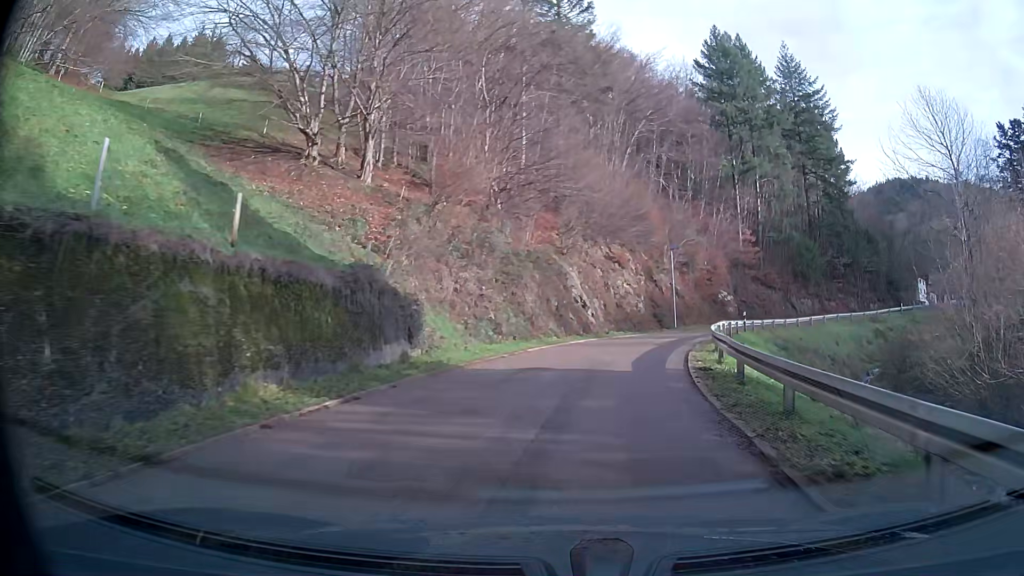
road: tertiary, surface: asphalt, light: Day
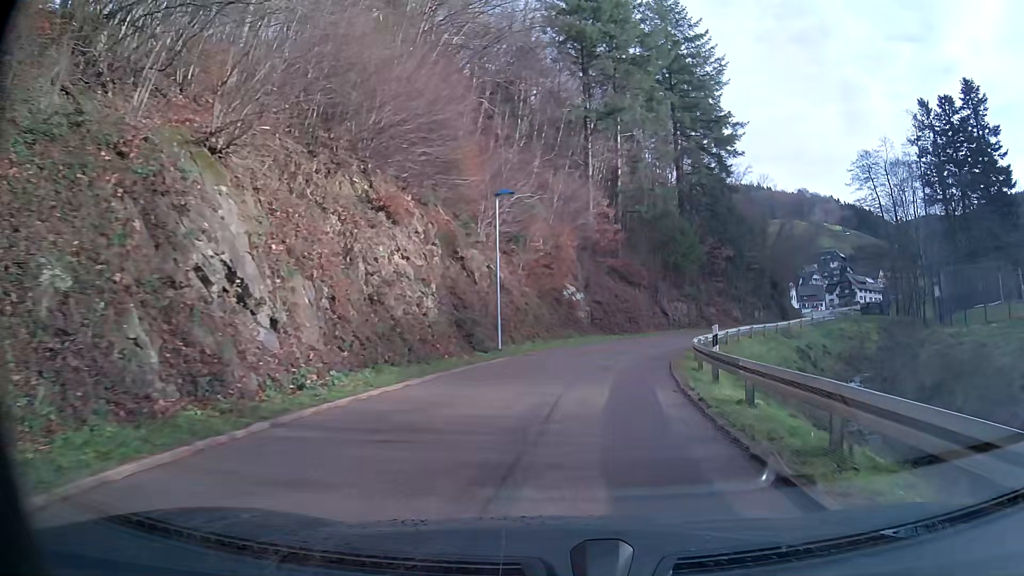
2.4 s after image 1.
(+3.6, +26.4) m; +16°
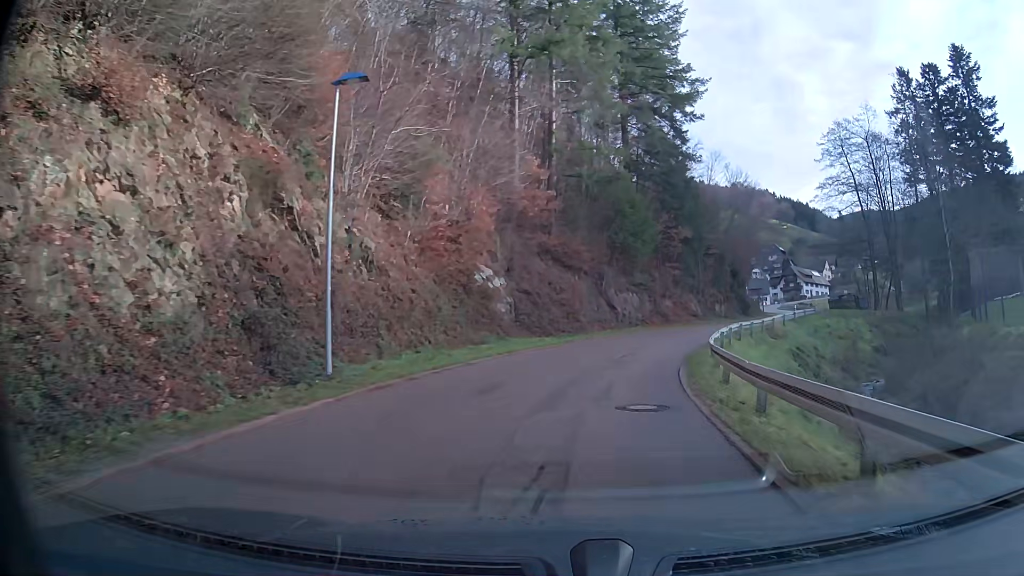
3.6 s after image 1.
(+0.8, +13.4) m; +7°
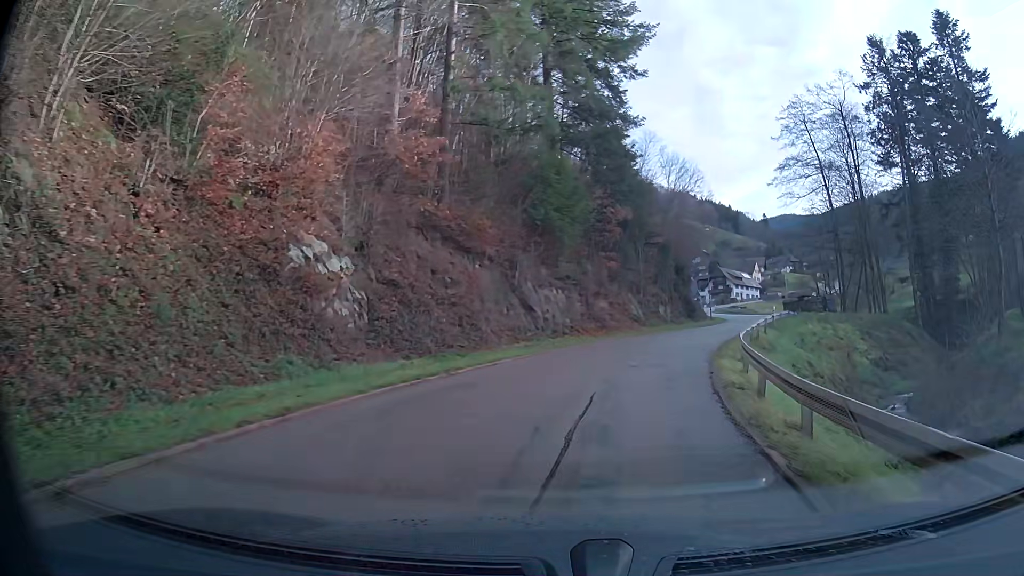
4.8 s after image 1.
(+0.8, +13.5) m; +7°
